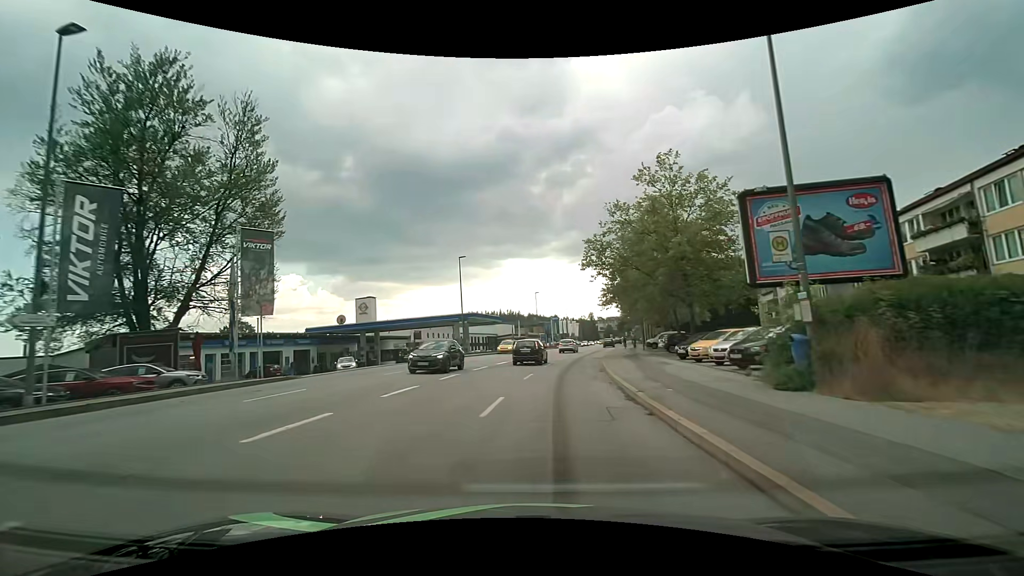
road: tertiary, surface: asphalt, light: Day
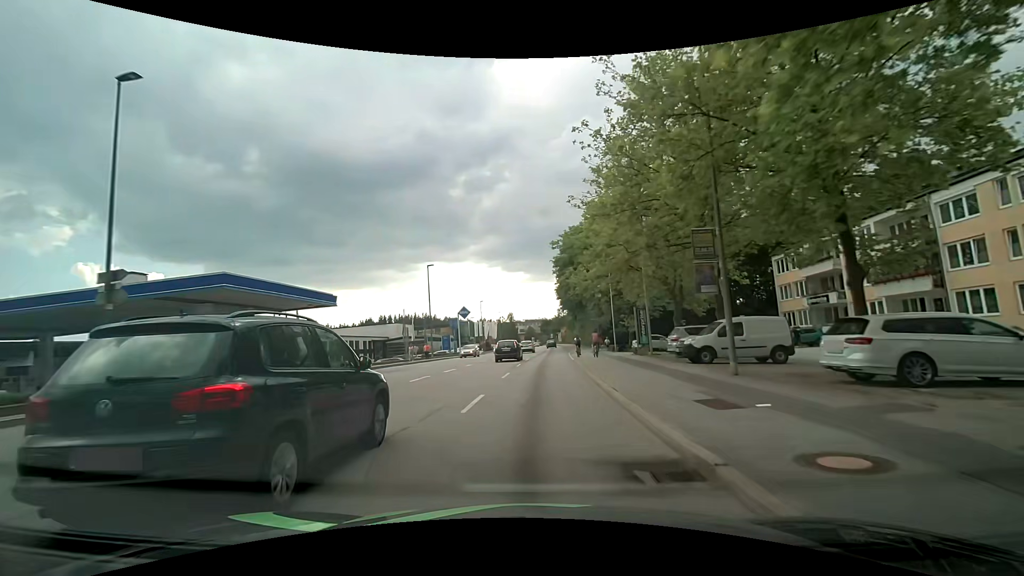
(+2.9, +35.6) m; +9°
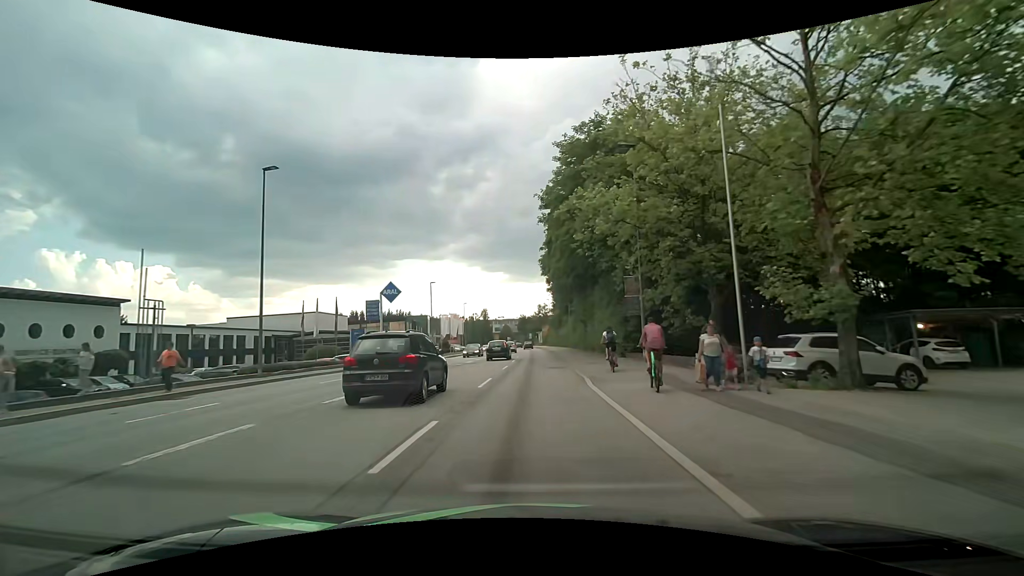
(+1.1, +30.2) m; +2°
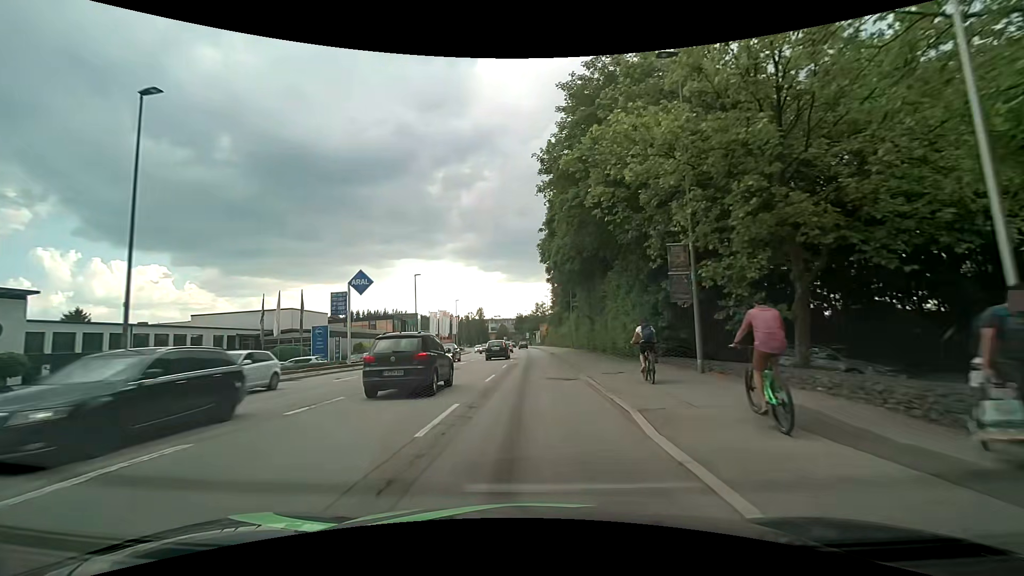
(+0.1, +7.8) m; +1°
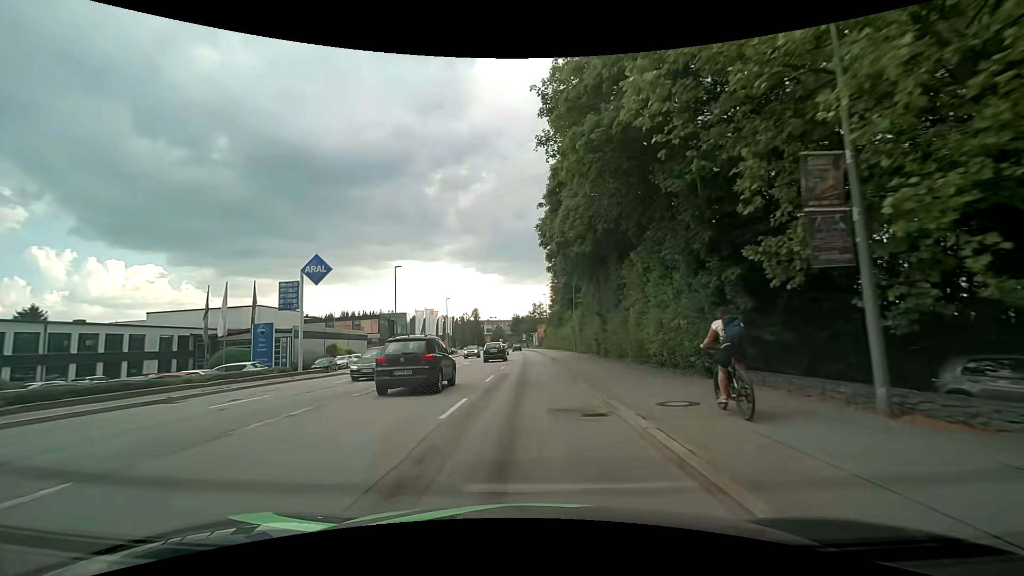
(0.0, +7.8) m; 0°
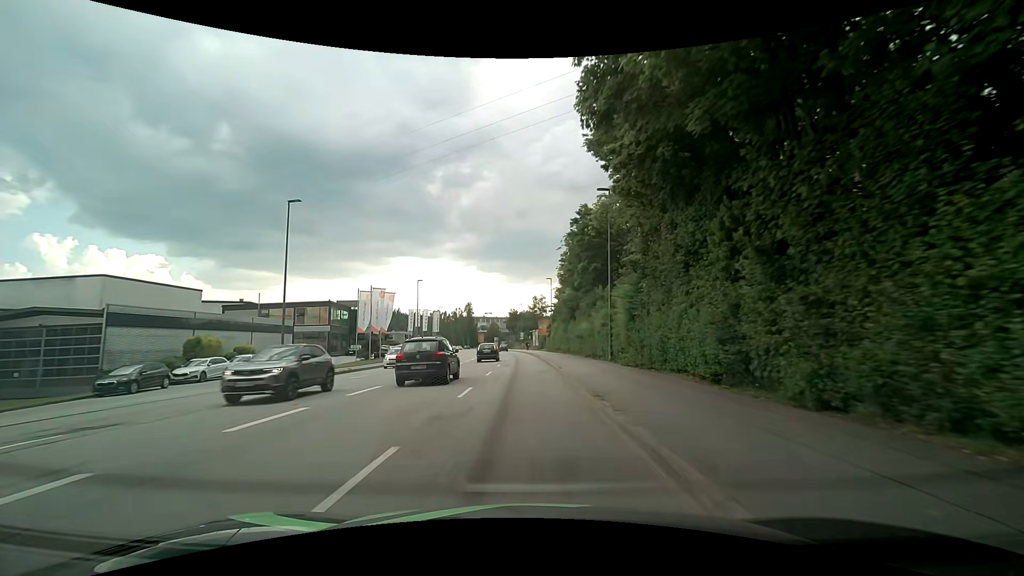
(+0.1, +23.9) m; 0°
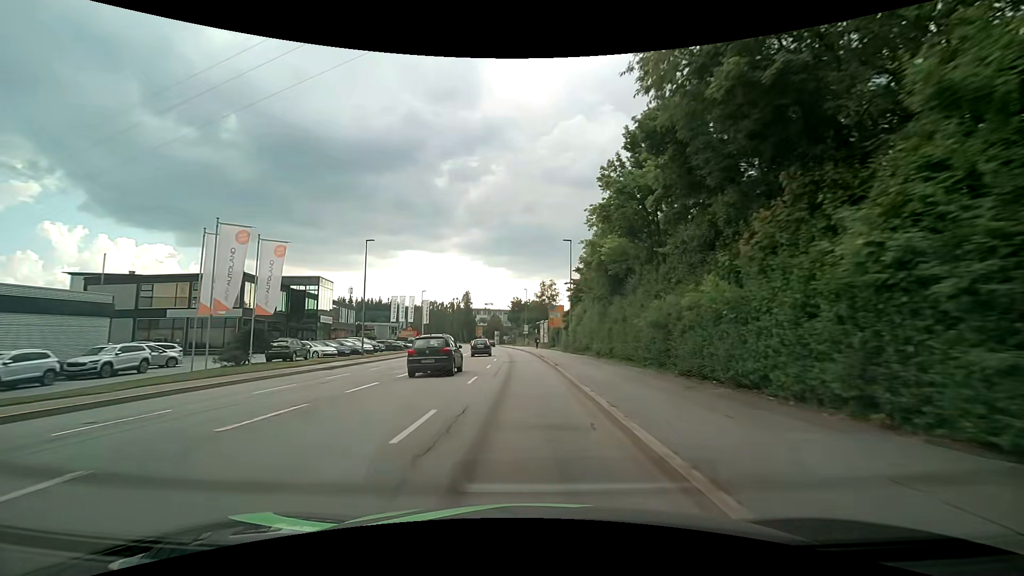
(-0.1, +24.1) m; 0°
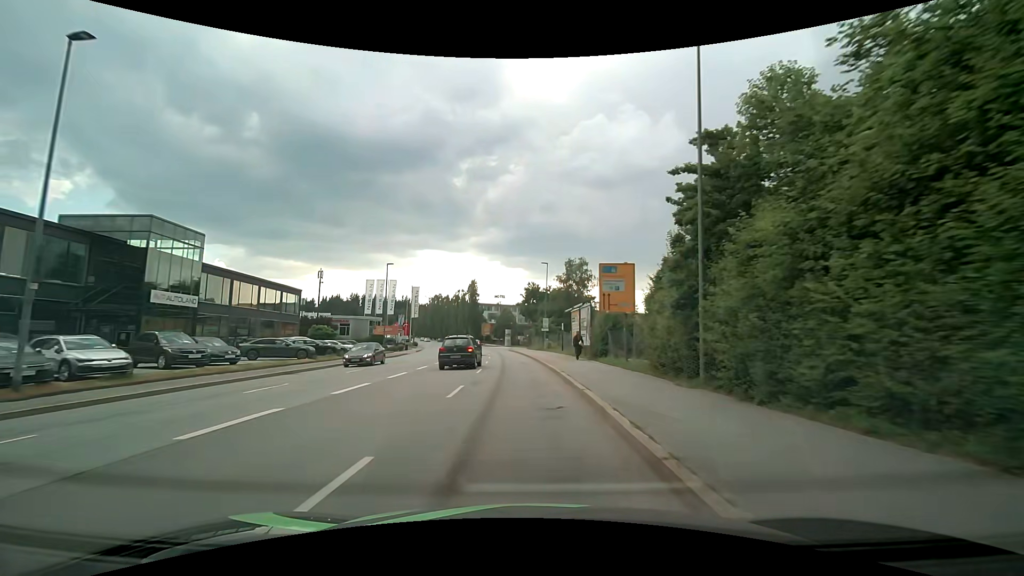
(-0.5, +31.0) m; -2°
(0, +10) (-1, +20) (-1, +30) (-2, +40) (-3, +50) (-4, +60) (-5, +70) (-6, +80) (-8, +90) (-9, +99) m
